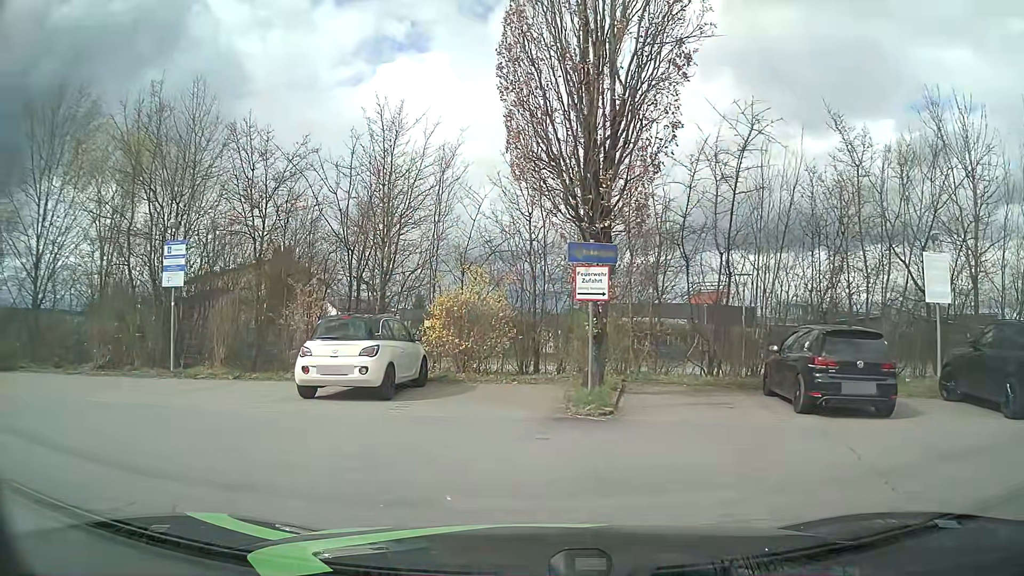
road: service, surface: asphalt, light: Day
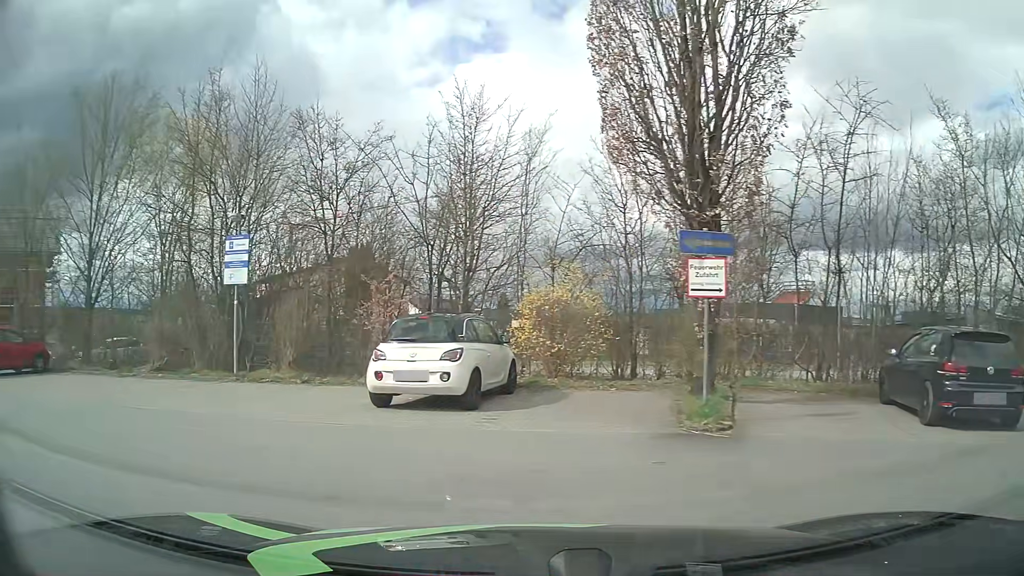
(-0.1, +1.4) m; -9°
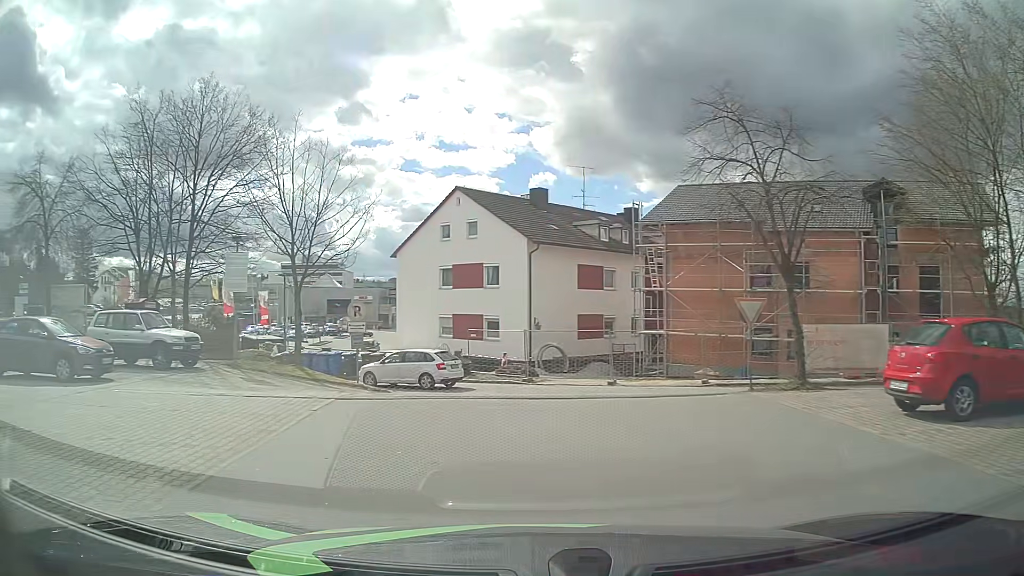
(-8.0, +7.7) m; -78°
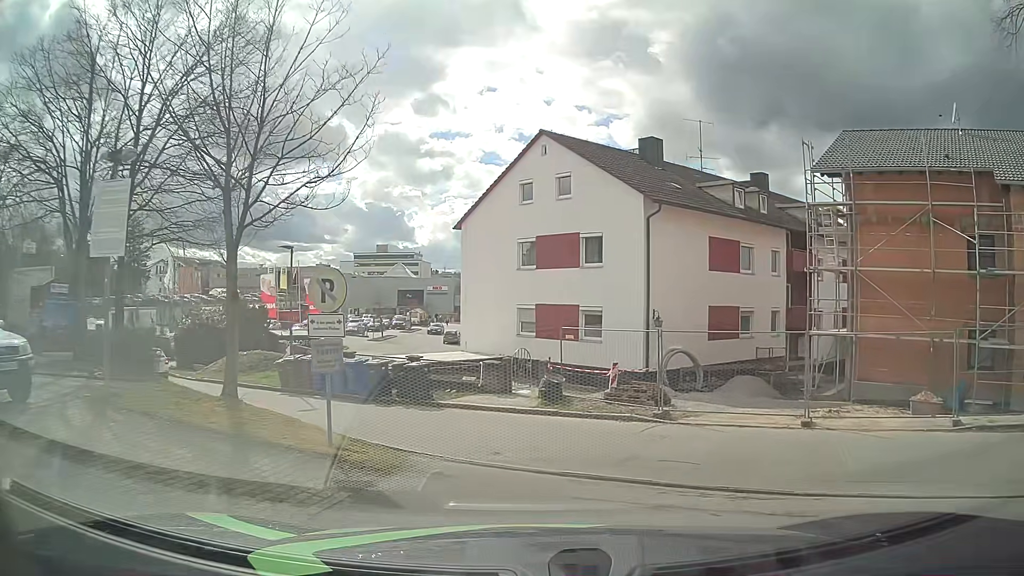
(-1.0, +10.7) m; -6°
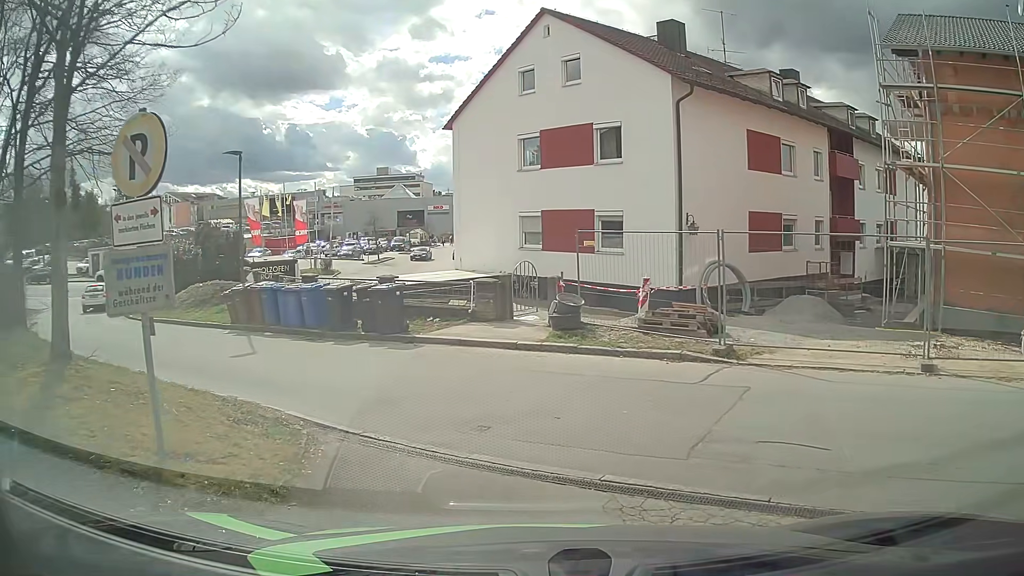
(0.0, +4.4) m; 0°
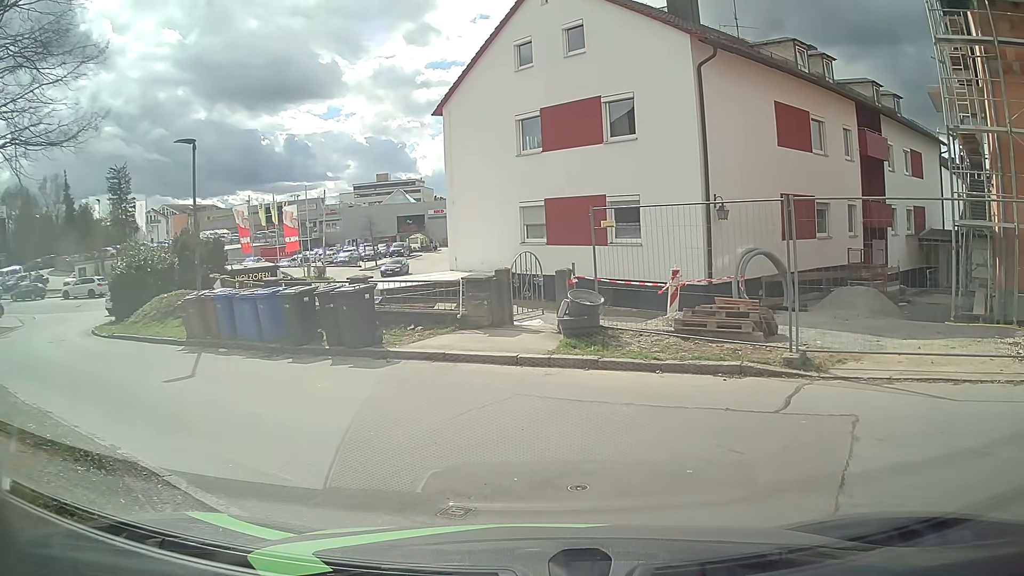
(0.0, +2.9) m; 0°
